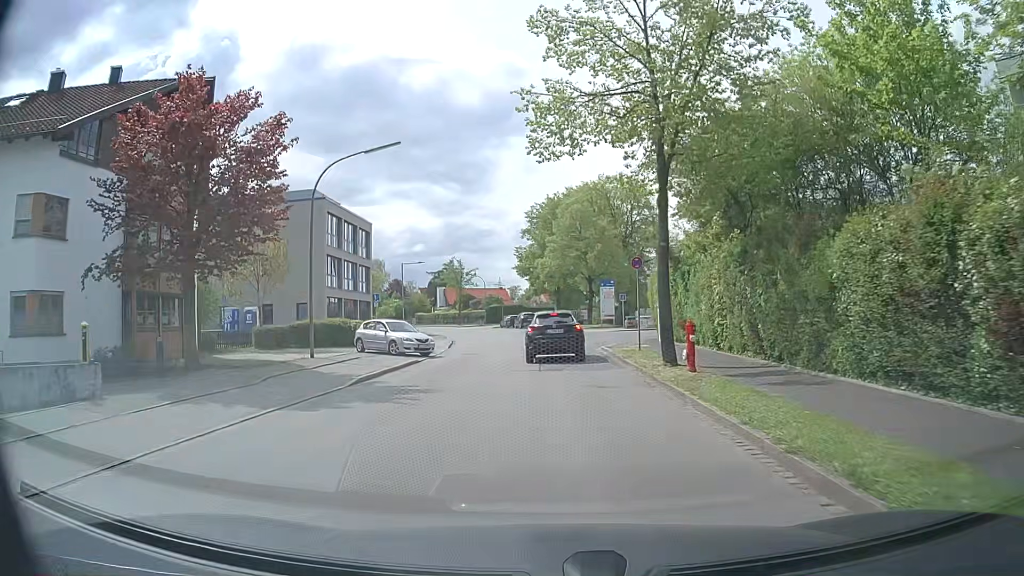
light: Day
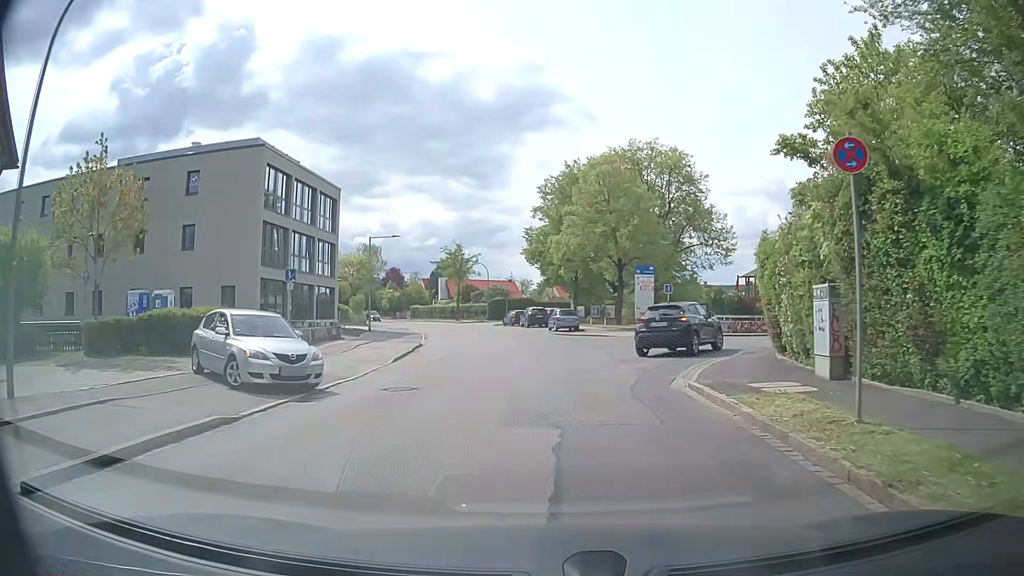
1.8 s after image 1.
(-0.3, +15.1) m; -1°
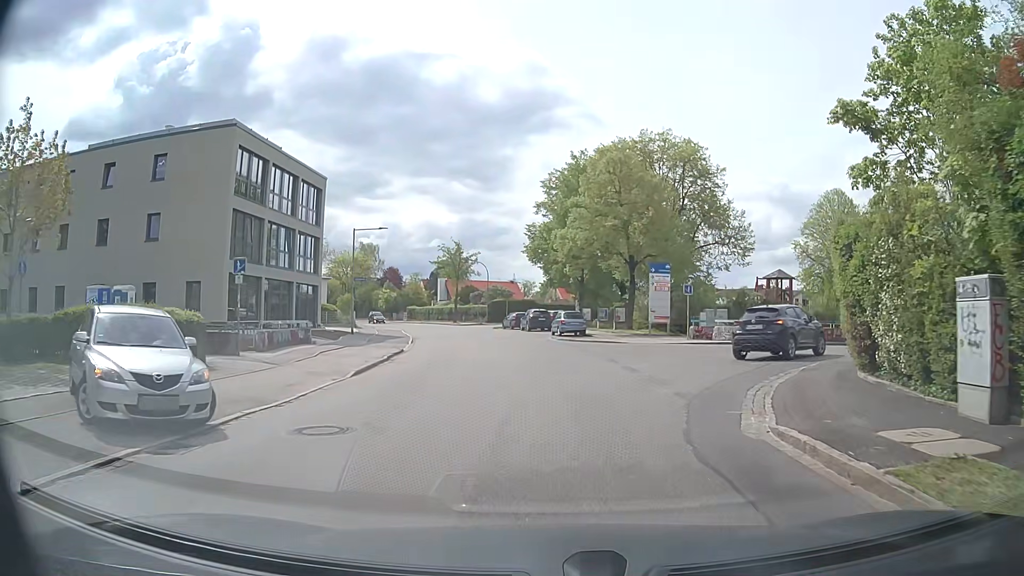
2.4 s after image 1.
(-0.1, +4.6) m; -1°
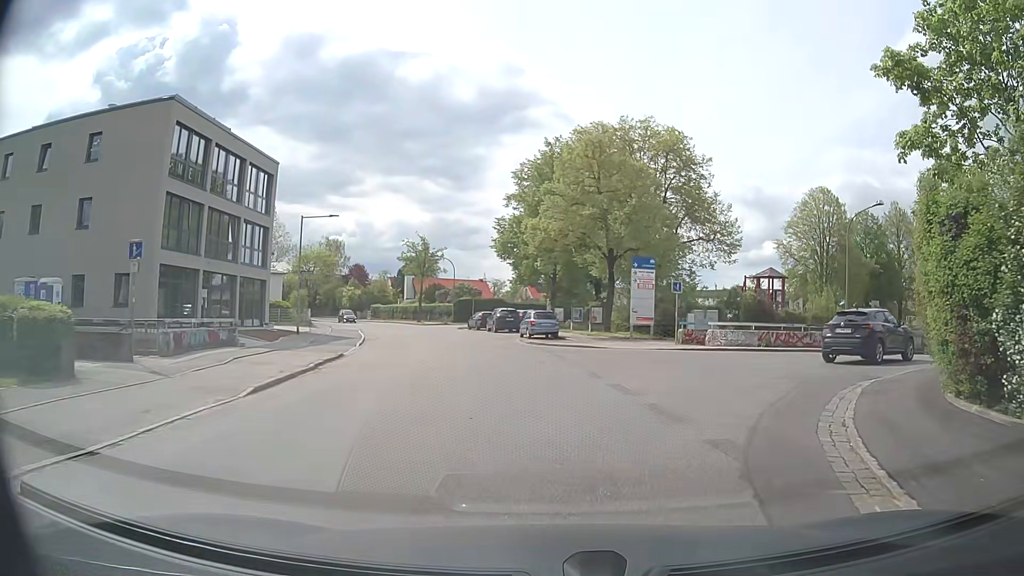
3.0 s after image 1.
(+0.2, +4.4) m; +4°
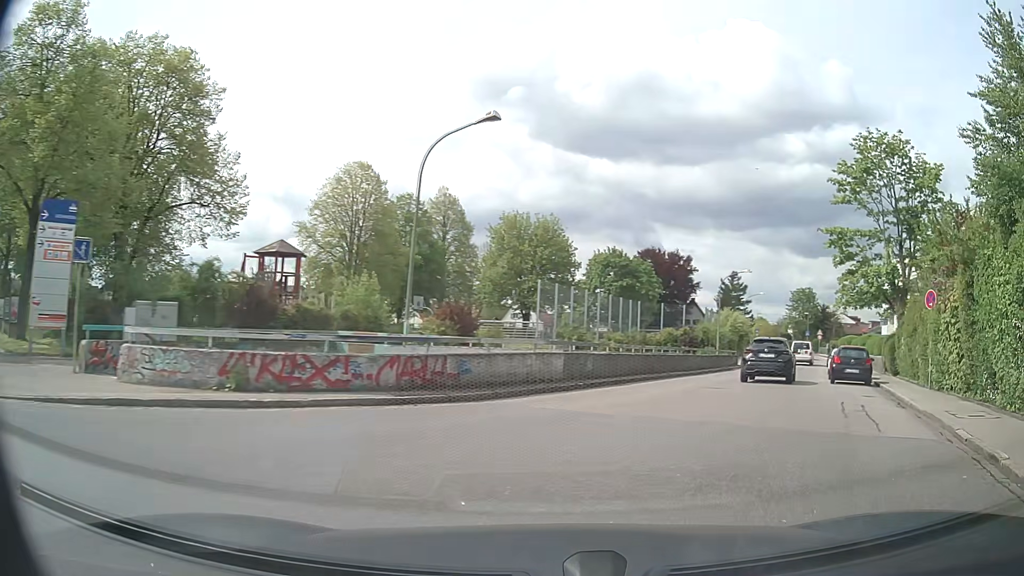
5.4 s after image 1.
(+4.7, +15.3) m; +40°
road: tertiary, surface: asphalt
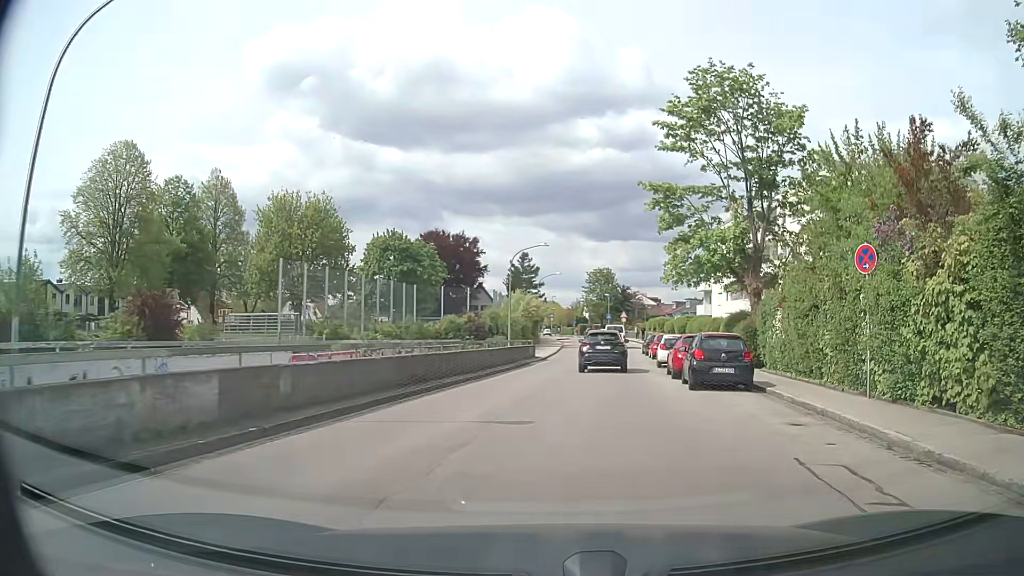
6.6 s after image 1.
(+1.6, +8.7) m; +17°
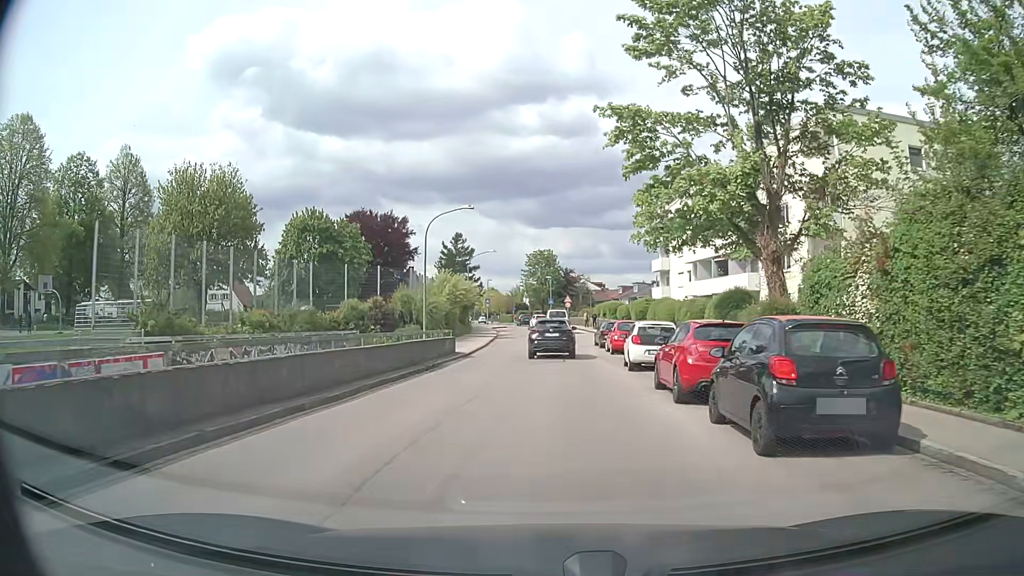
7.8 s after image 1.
(+0.7, +10.2) m; +5°
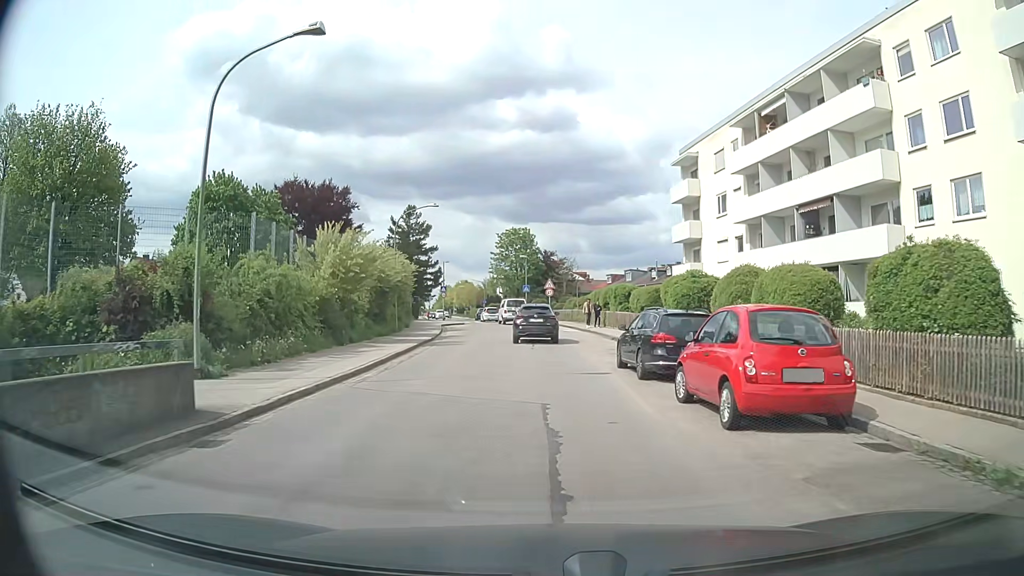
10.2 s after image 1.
(+0.5, +21.9) m; +2°
(0, +10) (0, +20) (+1, +30) (+1, +40) (-1, +50) (-4, +59) (-6, +69) (-7, +79) (-9, +89) (-11, +99) m
